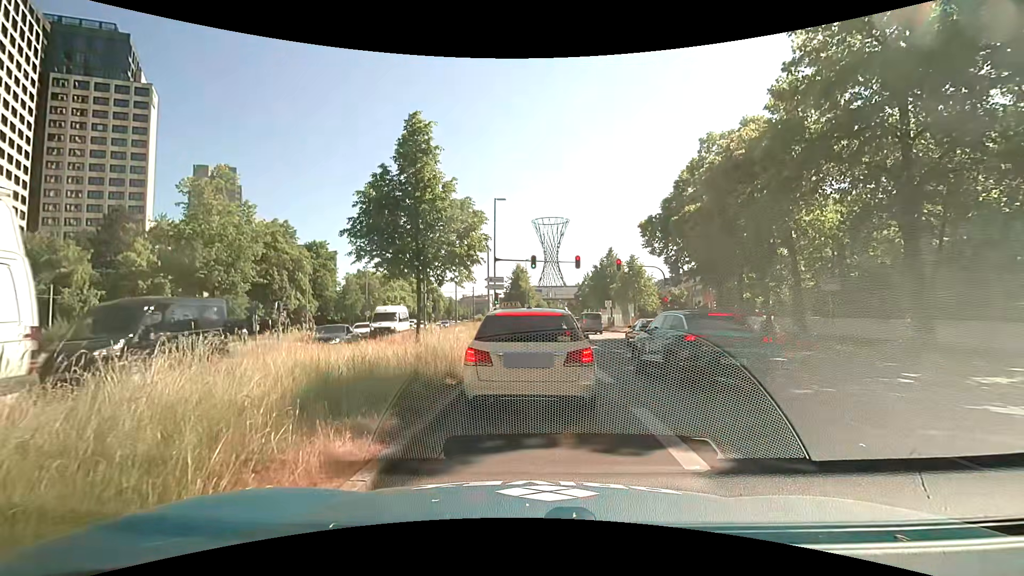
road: primary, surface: asphalt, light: Day
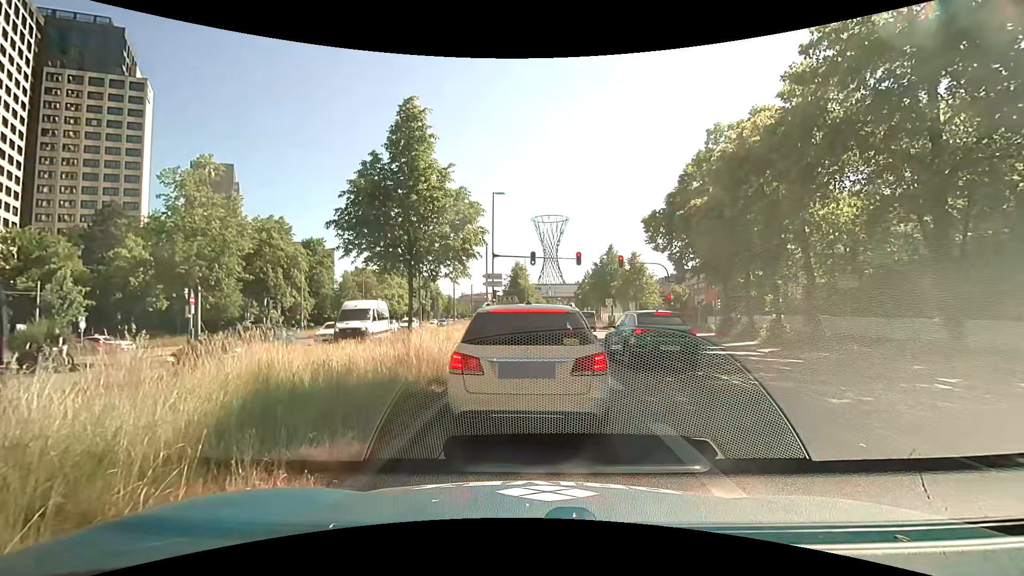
(0.0, +1.2) m; +1°
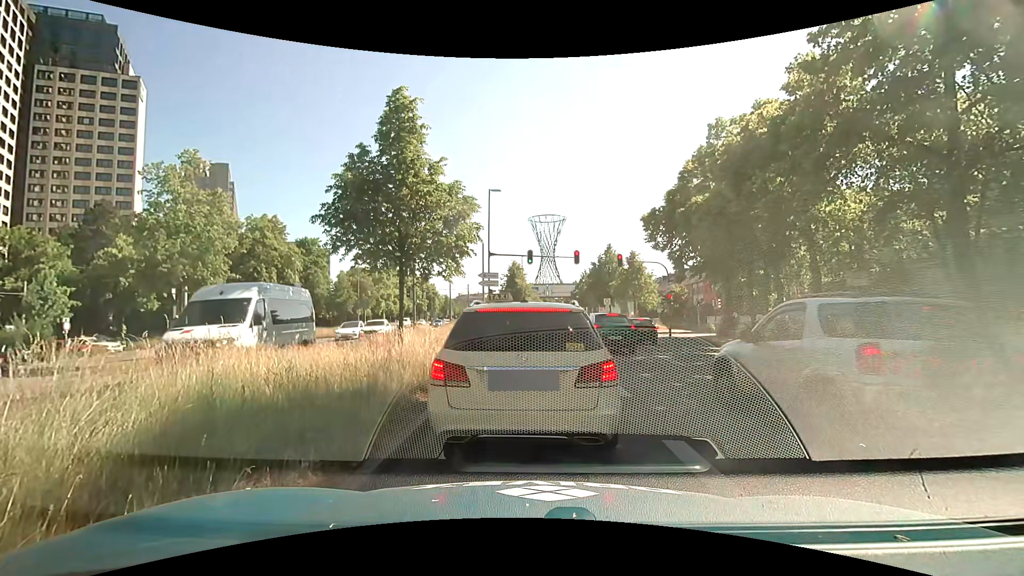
(0.0, +0.8) m; 0°
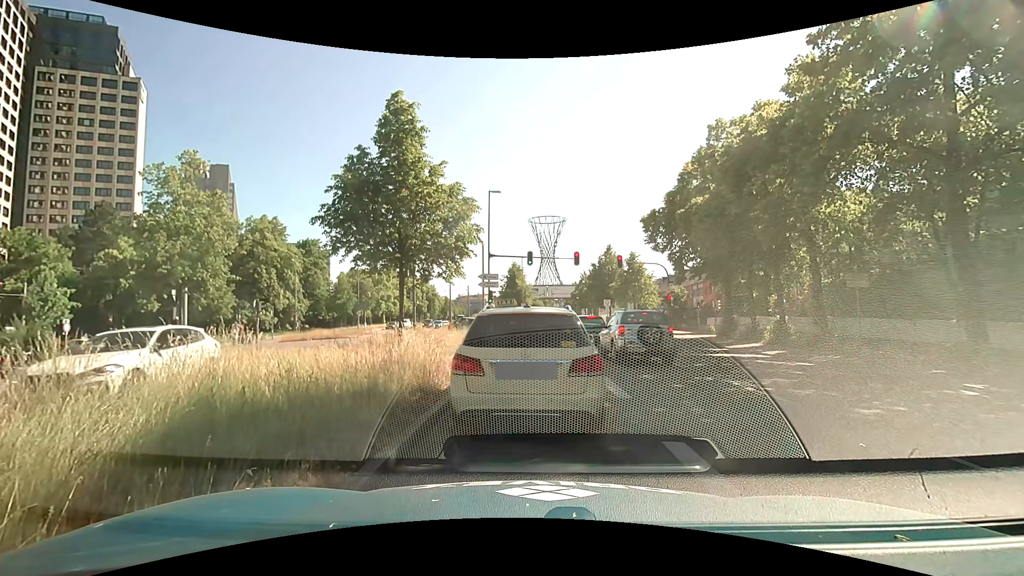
(0.0, +0.1) m; 0°
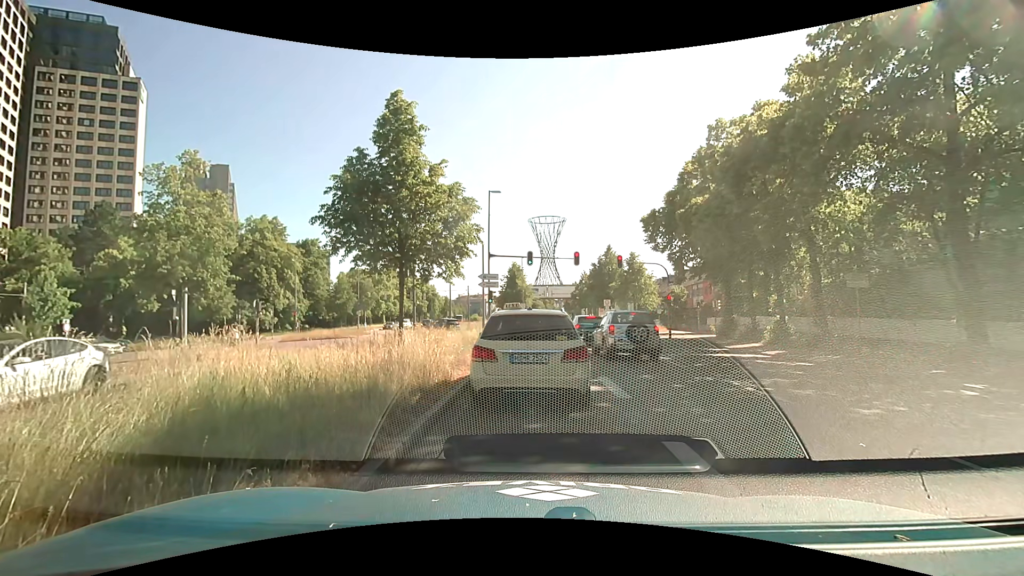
(0.0, 0.0) m; 0°
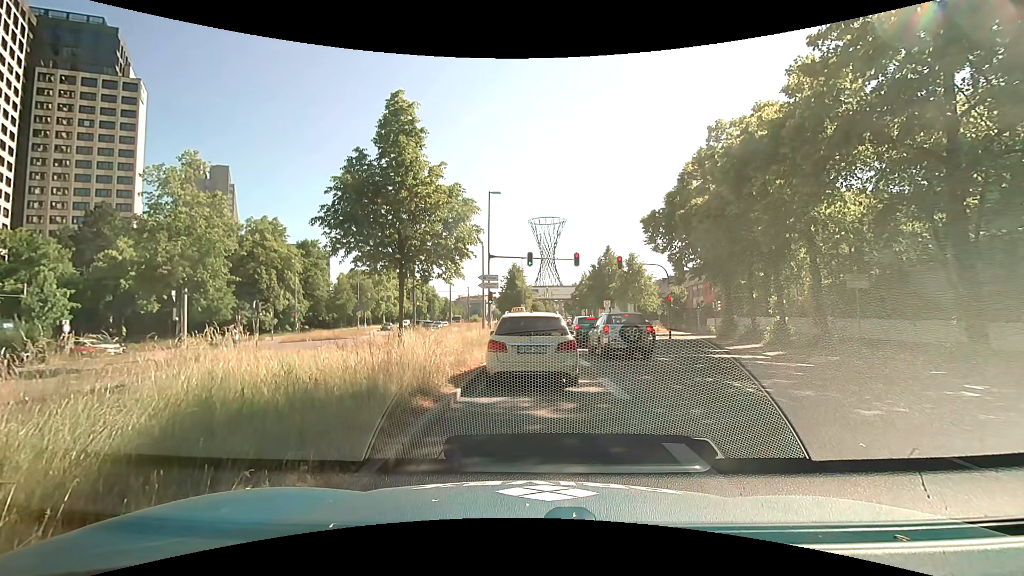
(0.0, 0.0) m; 0°
